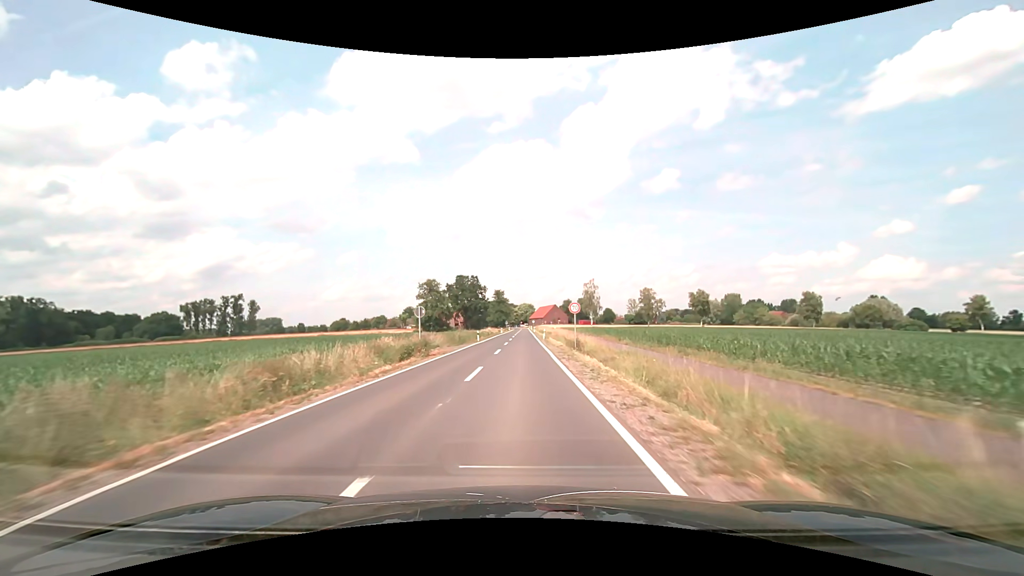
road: secondary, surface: asphalt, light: Day
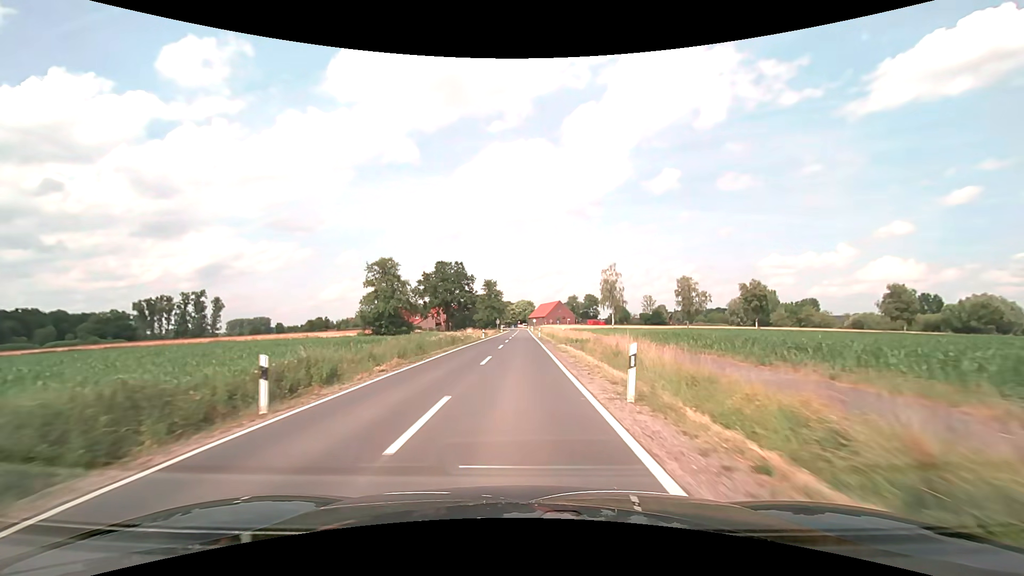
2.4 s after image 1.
(+0.1, +42.9) m; 0°
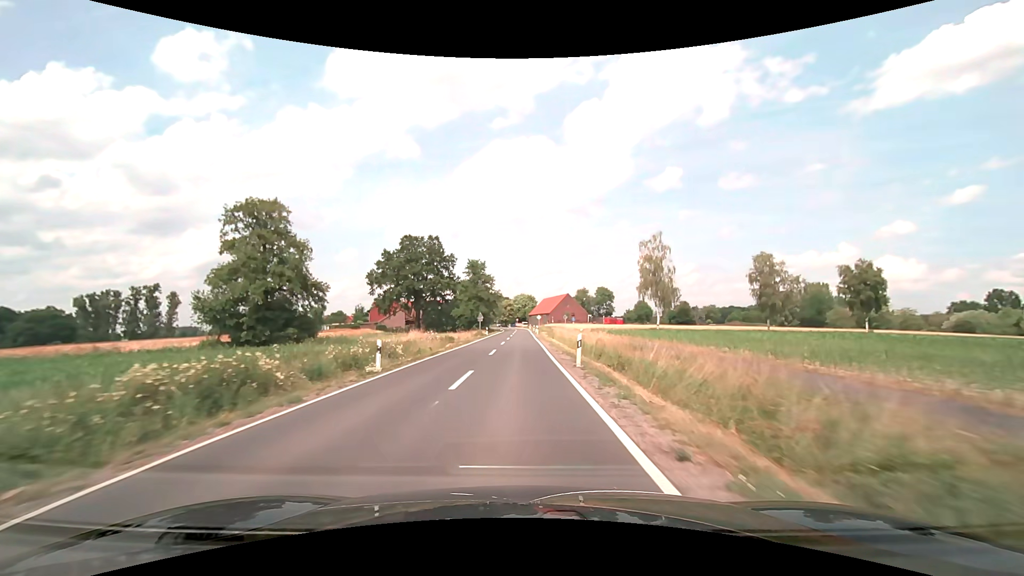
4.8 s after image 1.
(+0.1, +42.9) m; 0°
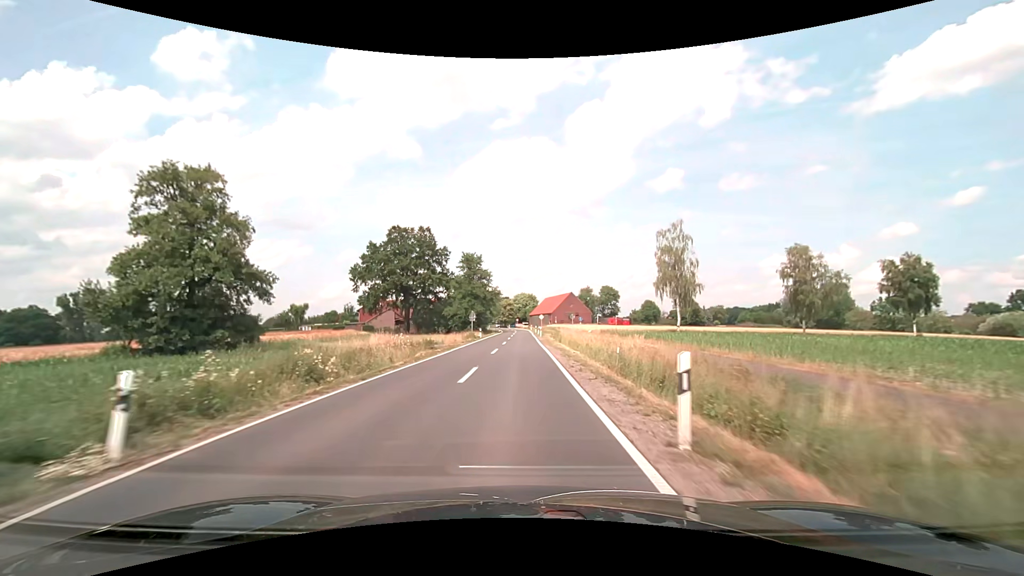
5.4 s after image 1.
(0.0, +10.8) m; 0°
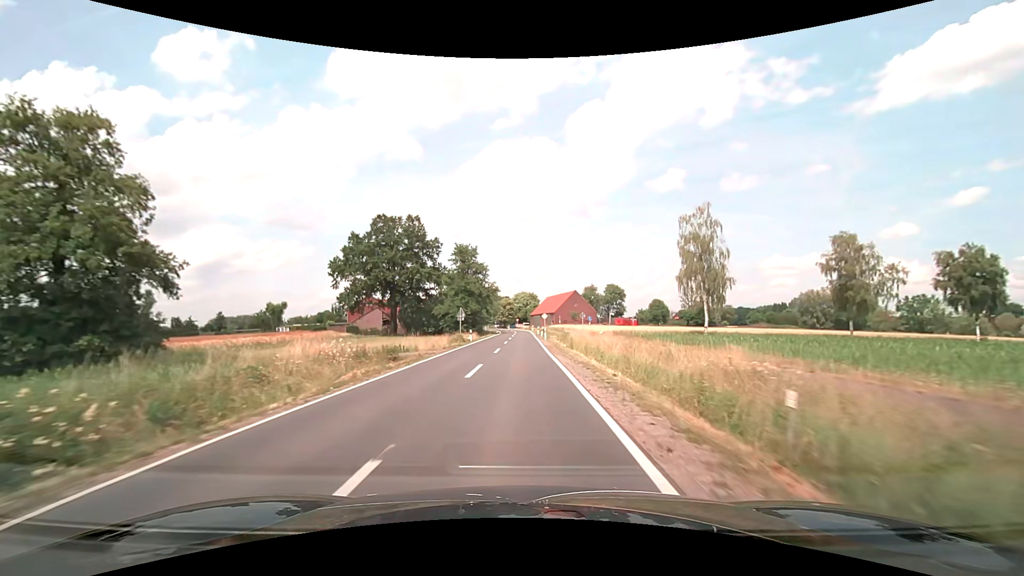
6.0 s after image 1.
(0.0, +10.8) m; 0°
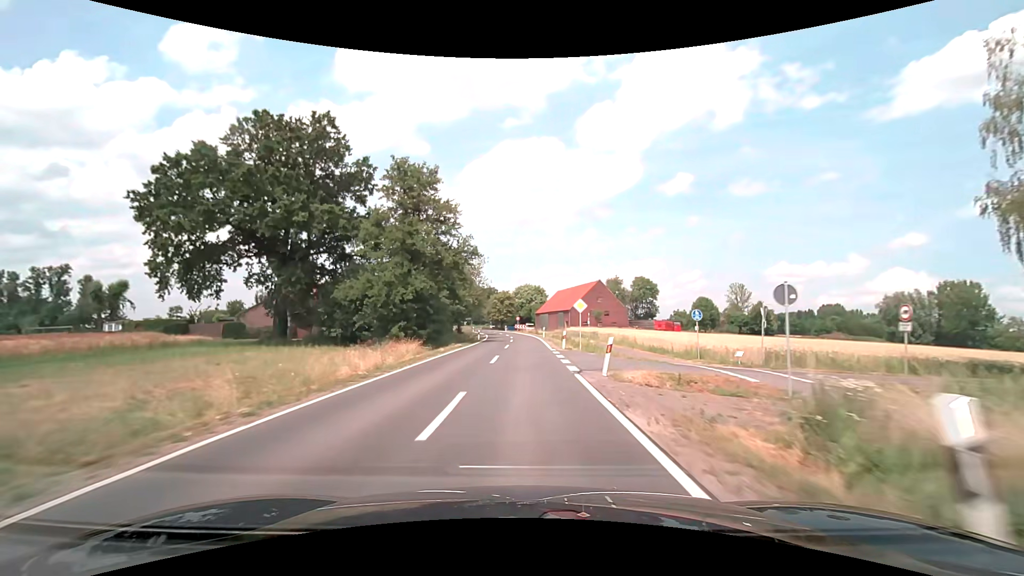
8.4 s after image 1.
(-0.1, +43.0) m; -1°
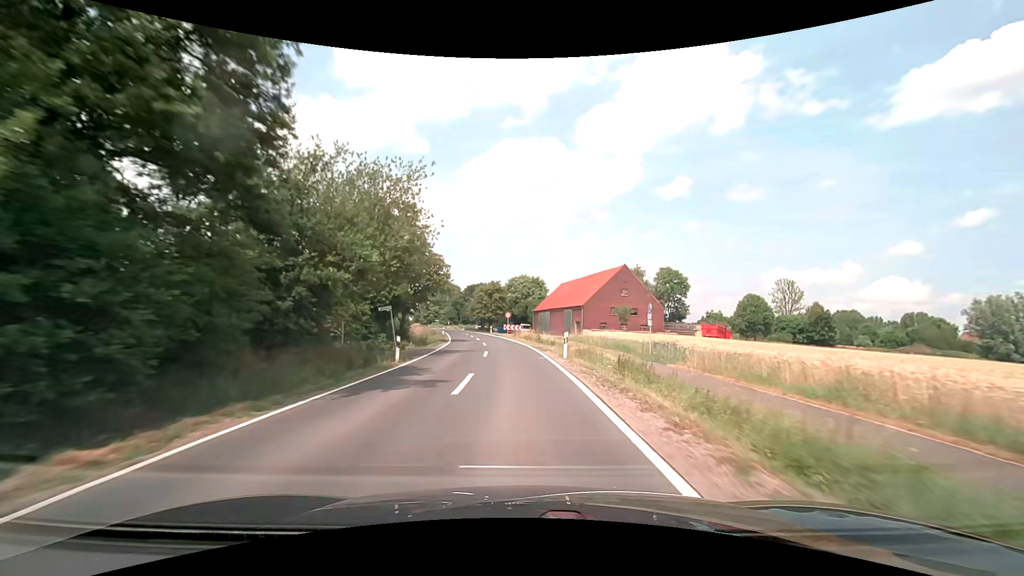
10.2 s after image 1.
(+0.3, +32.2) m; +1°
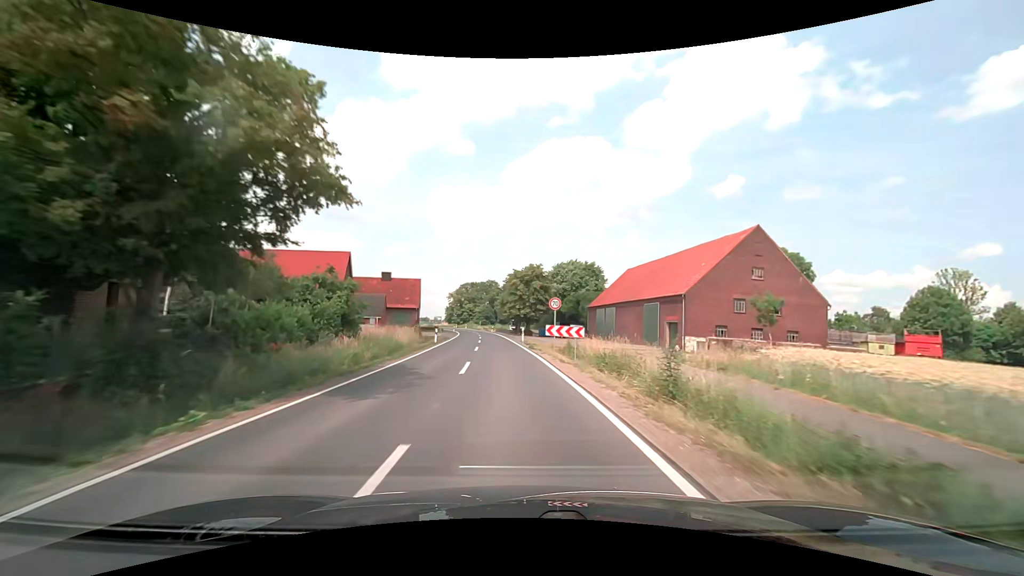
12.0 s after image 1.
(-0.8, +32.2) m; -4°
(0, +10) (-1, +20) (-1, +30) (-2, +40) (-3, +50) (-4, +60) (-5, +70) (-6, +80) (-8, +90) (-9, +99) m
